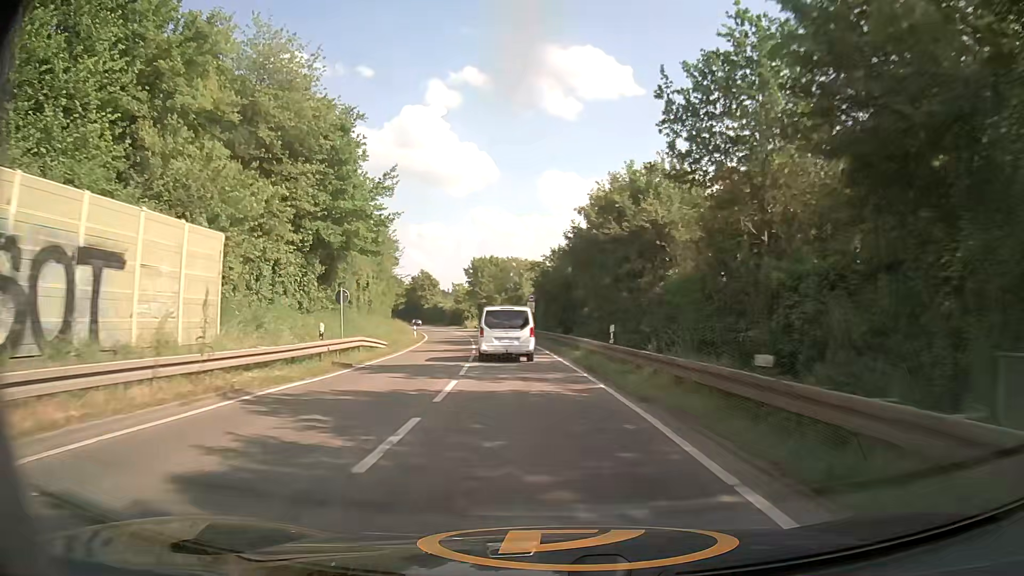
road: secondary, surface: asphalt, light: Day
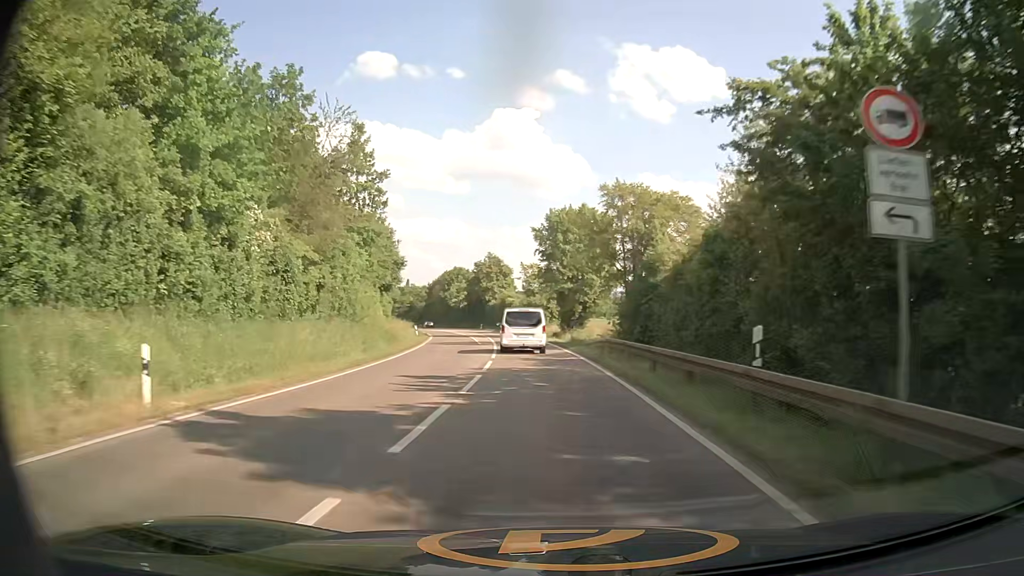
(-3.5, +46.7) m; -8°
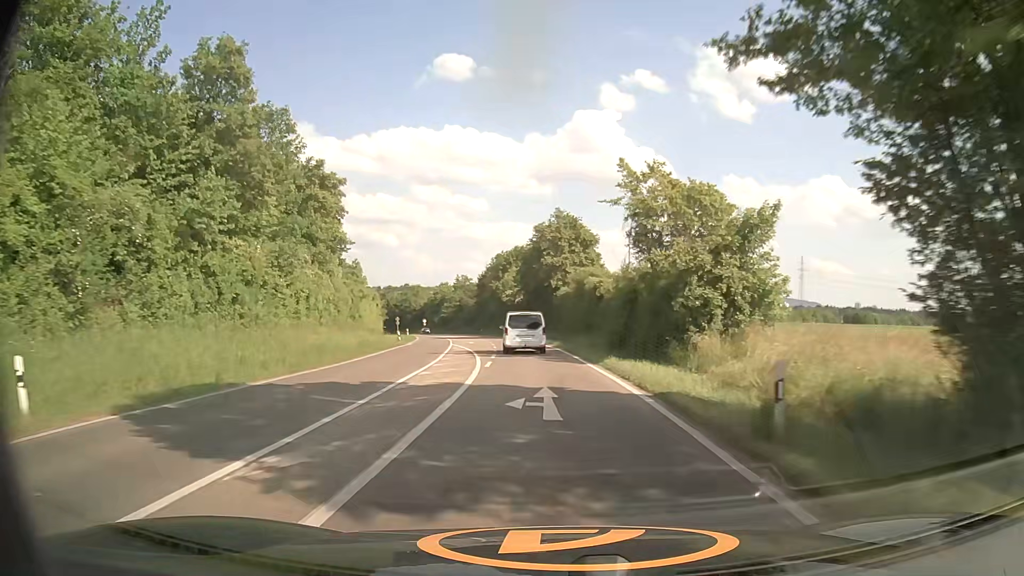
(-2.5, +50.8) m; -7°
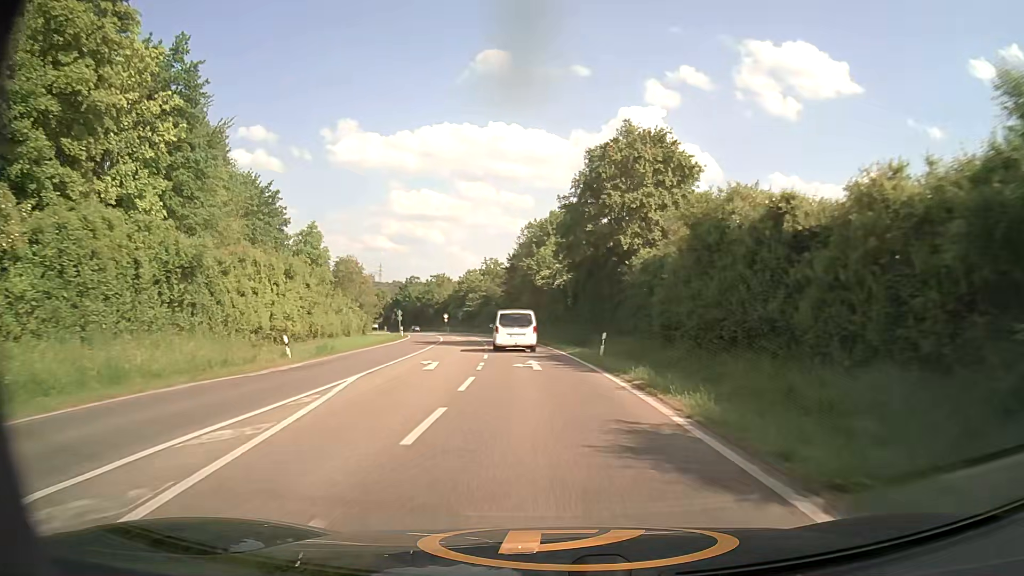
(-1.1, +32.0) m; -4°
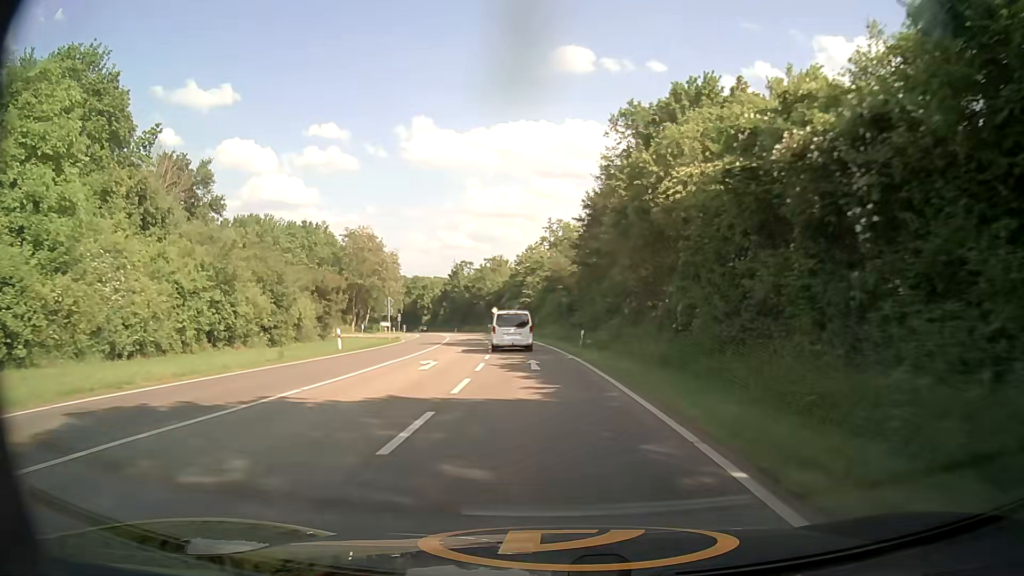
(-2.4, +42.3) m; -7°
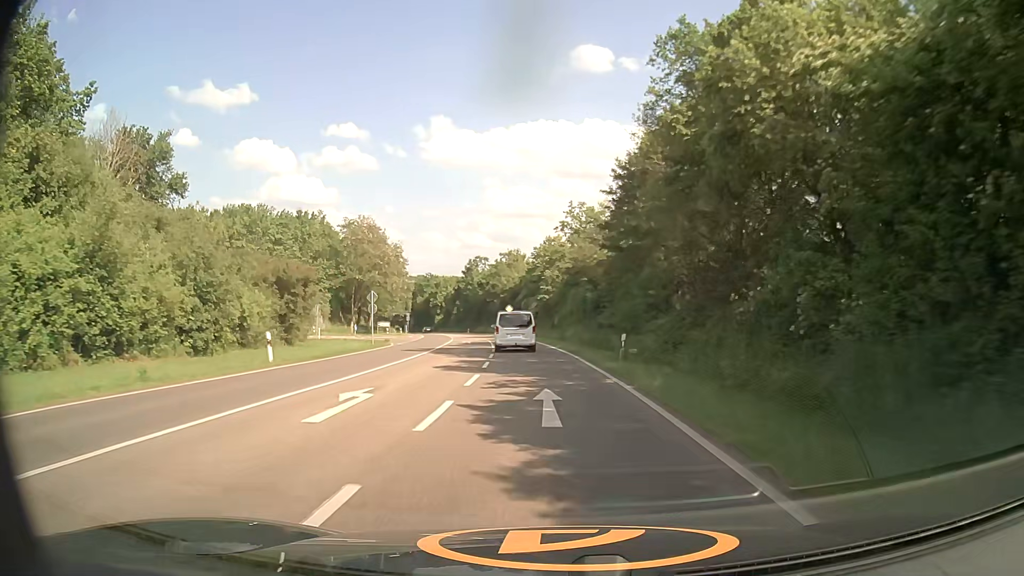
(-0.2, +10.6) m; -2°
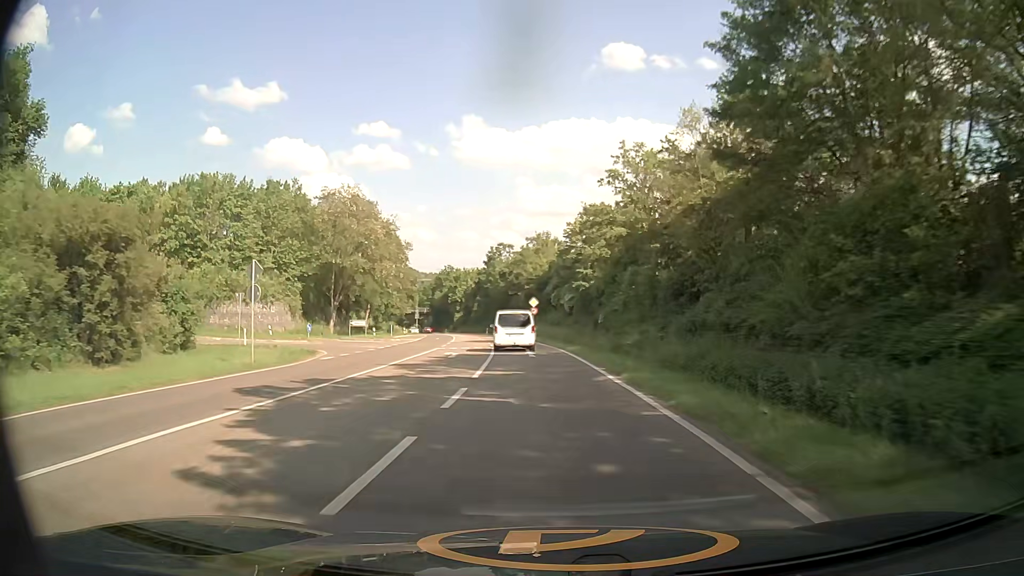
(-0.6, +21.8) m; -3°
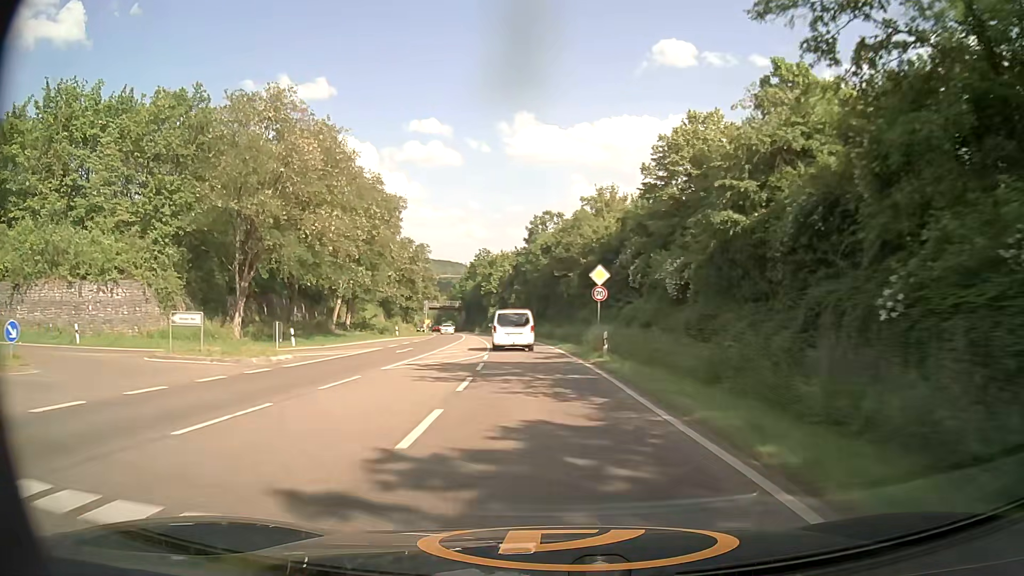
(-1.2, +33.0) m; -4°
(0, +10) (-1, +20) (-1, +30) (-2, +40) (-4, +50) (-5, +60) (-7, +70) (-8, +79) (-10, +89) (-12, +99) m
